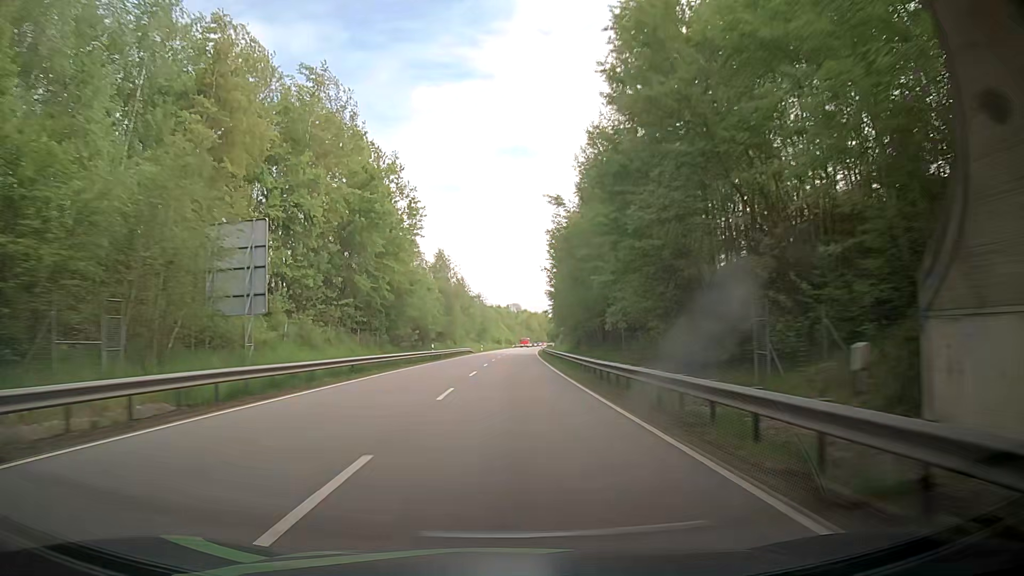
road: primary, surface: asphalt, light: Day
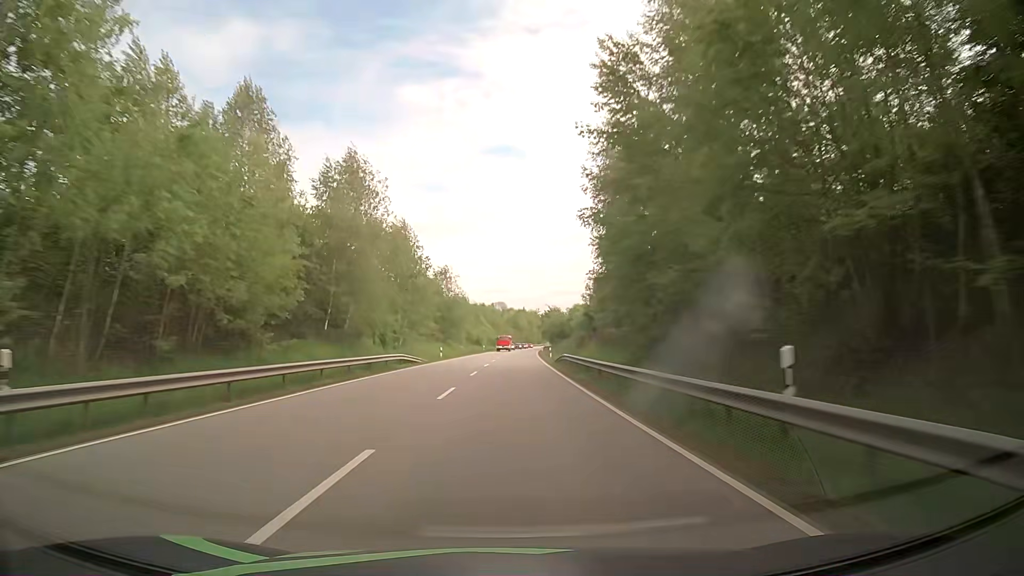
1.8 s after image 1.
(+0.3, +47.7) m; +1°
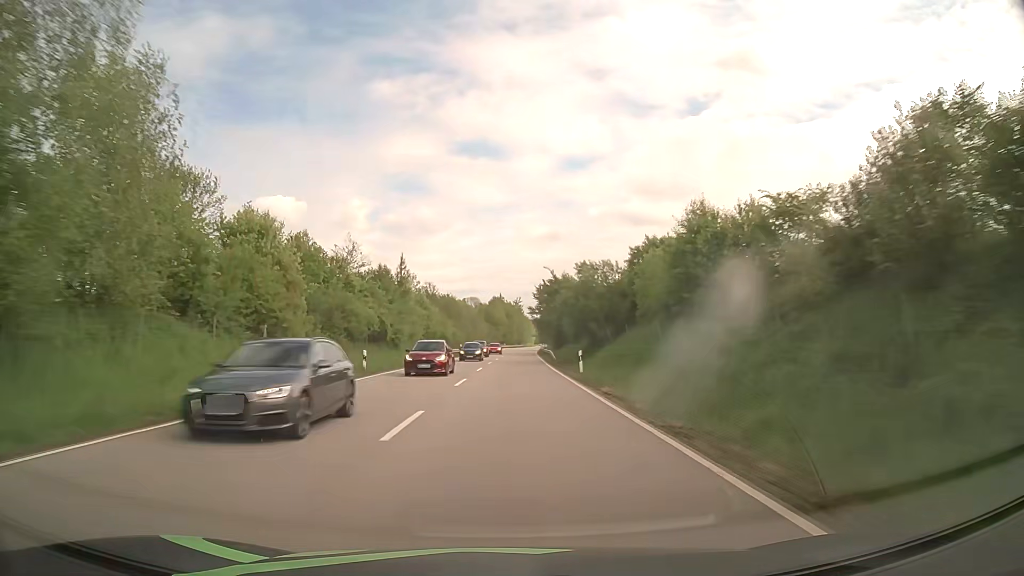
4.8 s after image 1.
(+2.0, +79.4) m; +3°
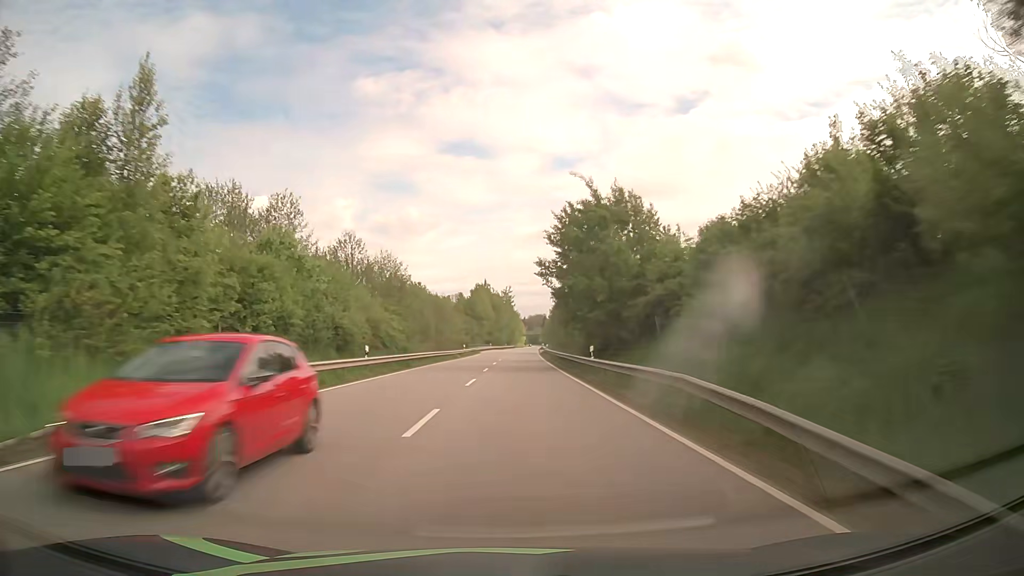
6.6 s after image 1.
(+0.4, +47.6) m; +1°
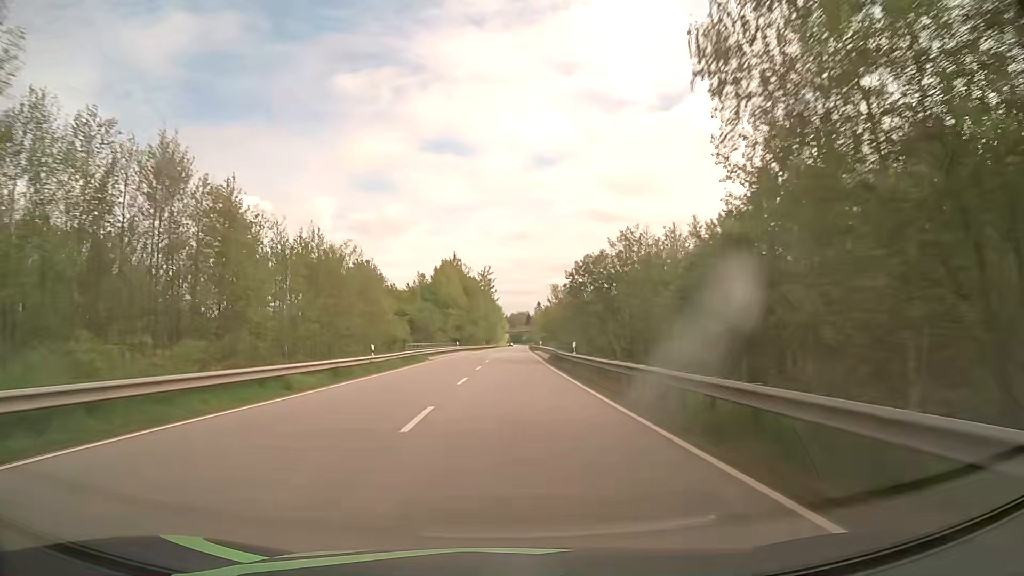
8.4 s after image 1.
(+0.5, +47.5) m; +1°
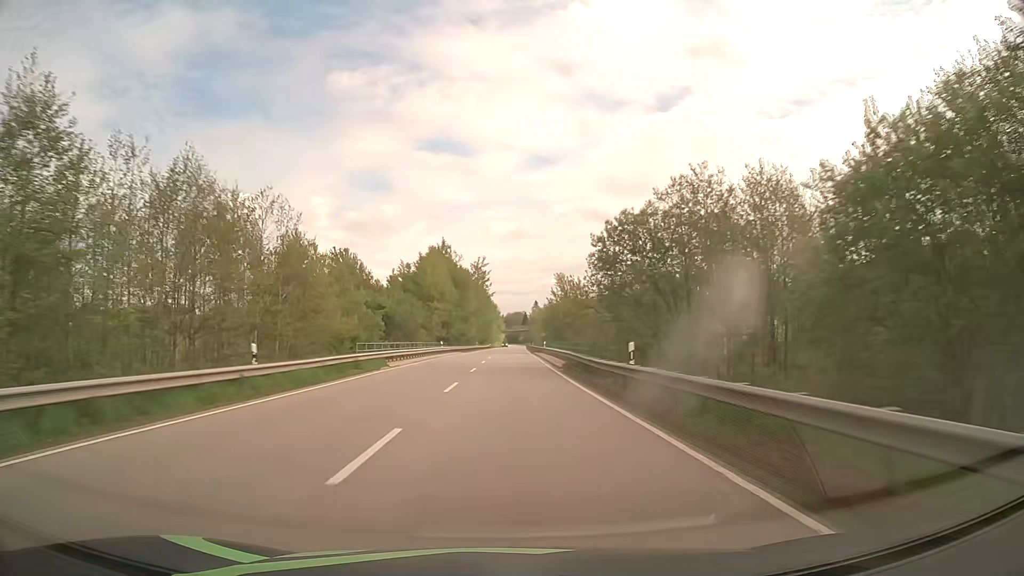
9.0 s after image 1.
(+0.1, +15.8) m; 0°
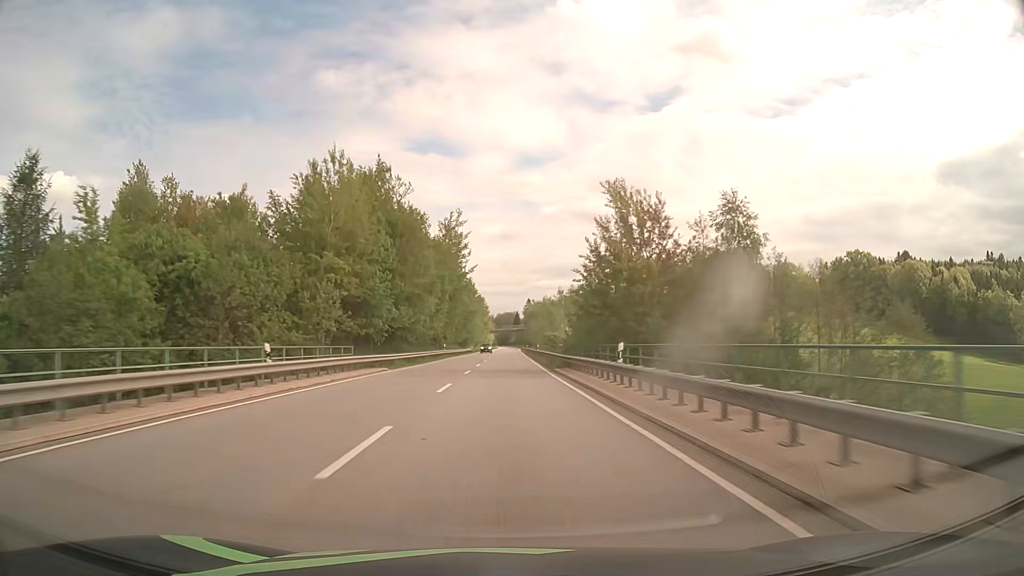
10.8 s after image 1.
(+0.5, +47.3) m; +1°
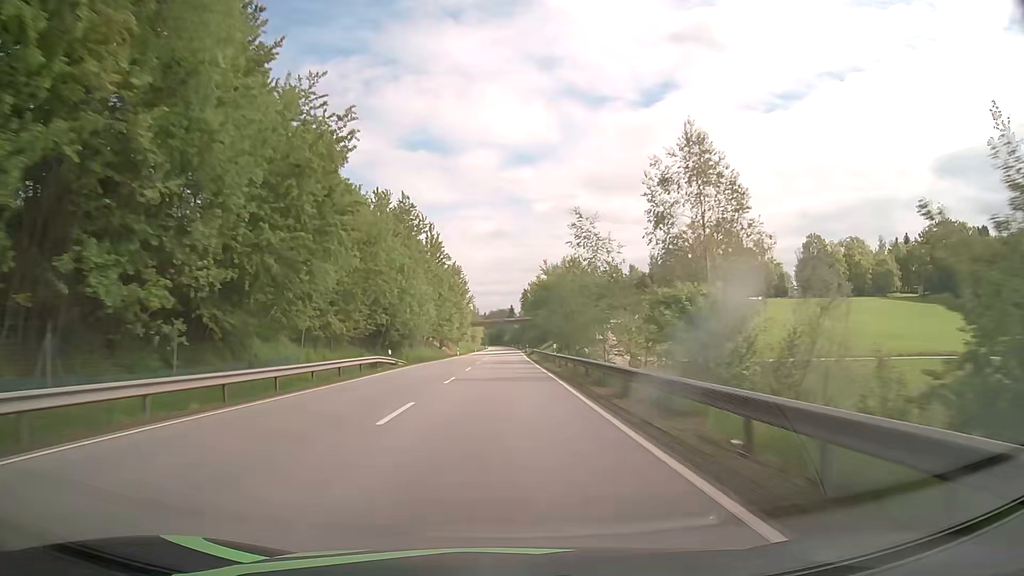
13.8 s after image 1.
(+0.8, +79.0) m; +1°
(0, +10) (0, +20) (0, +30) (0, +40) (0, +50) (0, +60) (0, +70) (0, +80) (0, +90) (0, +100) m
